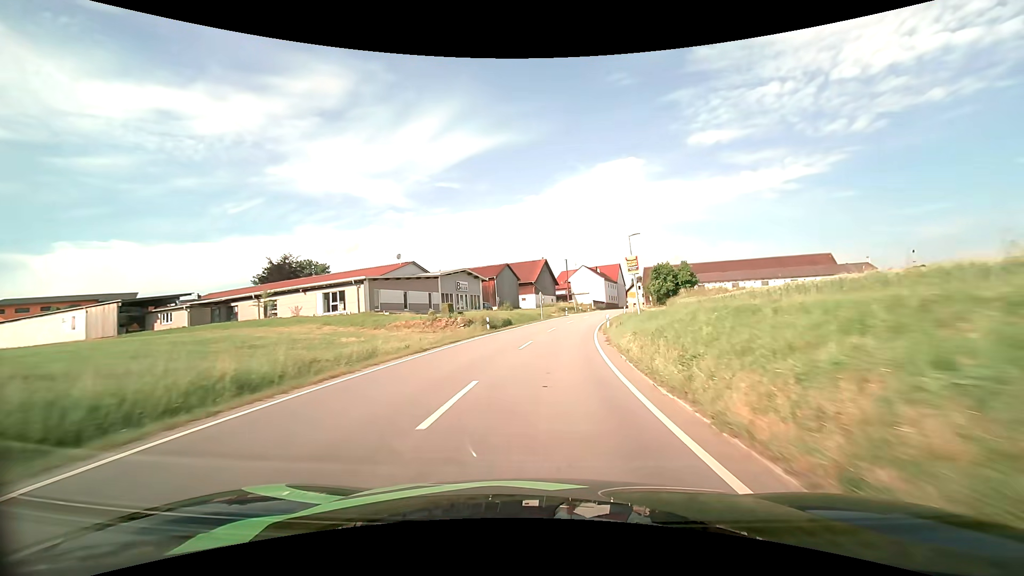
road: secondary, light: Day
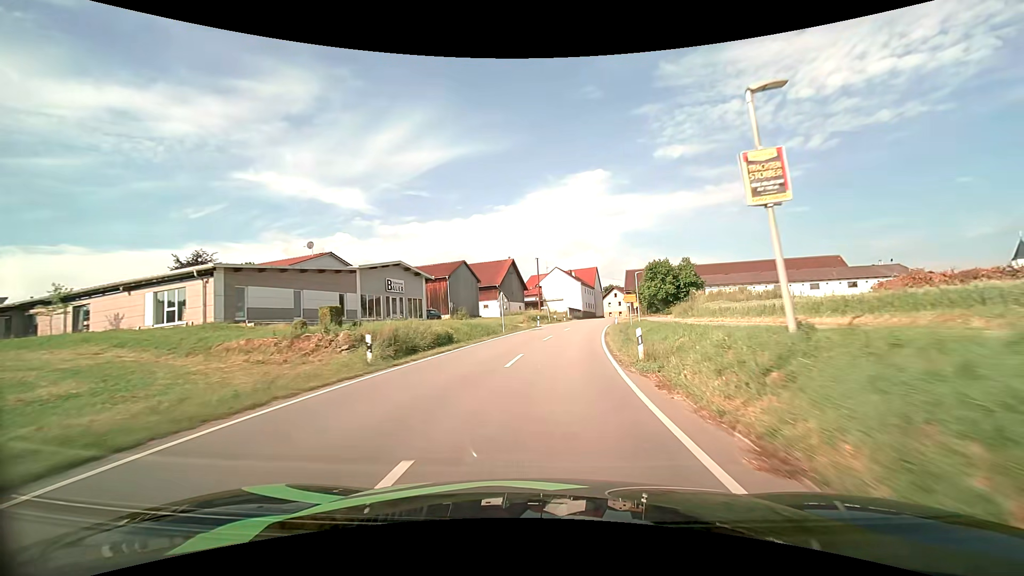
(+0.5, +17.0) m; +3°
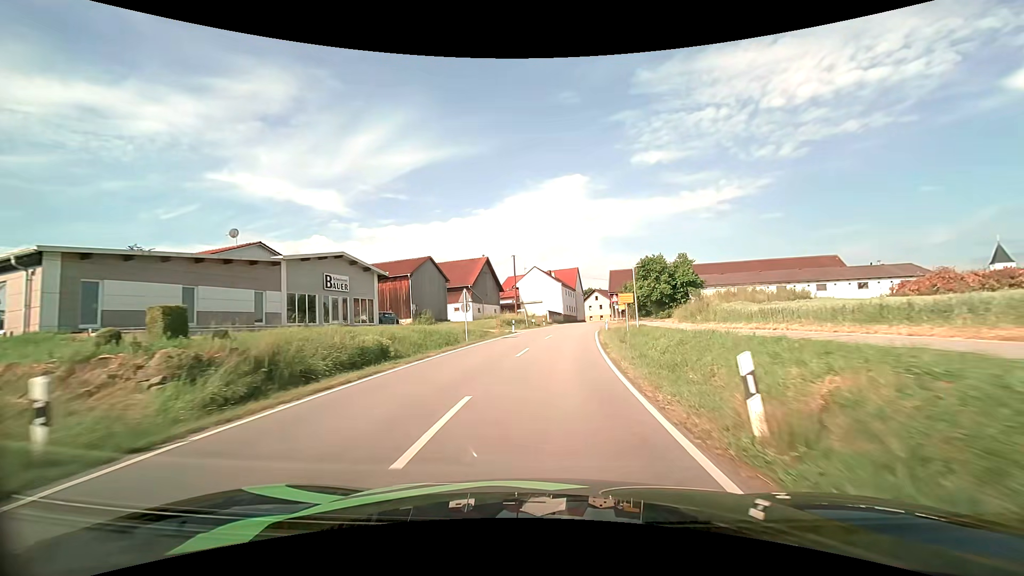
(+0.2, +8.3) m; +3°
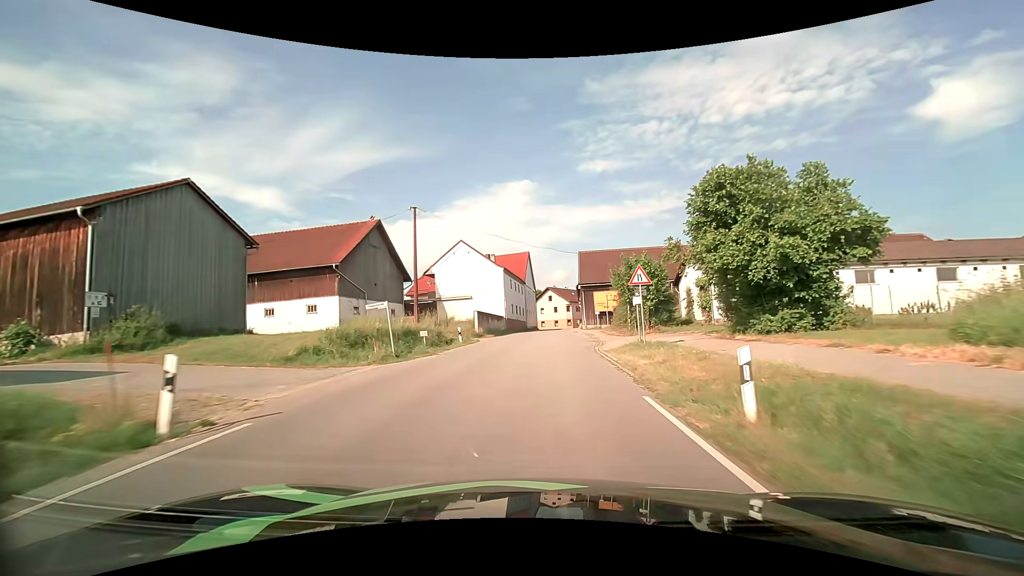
(+1.9, +33.5) m; +6°
